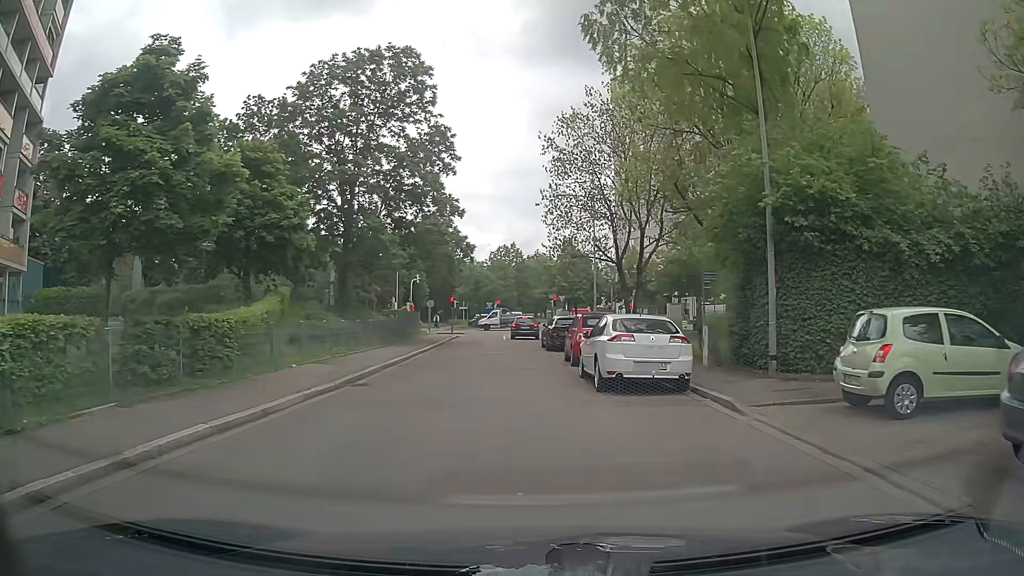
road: residential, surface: asphalt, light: Day
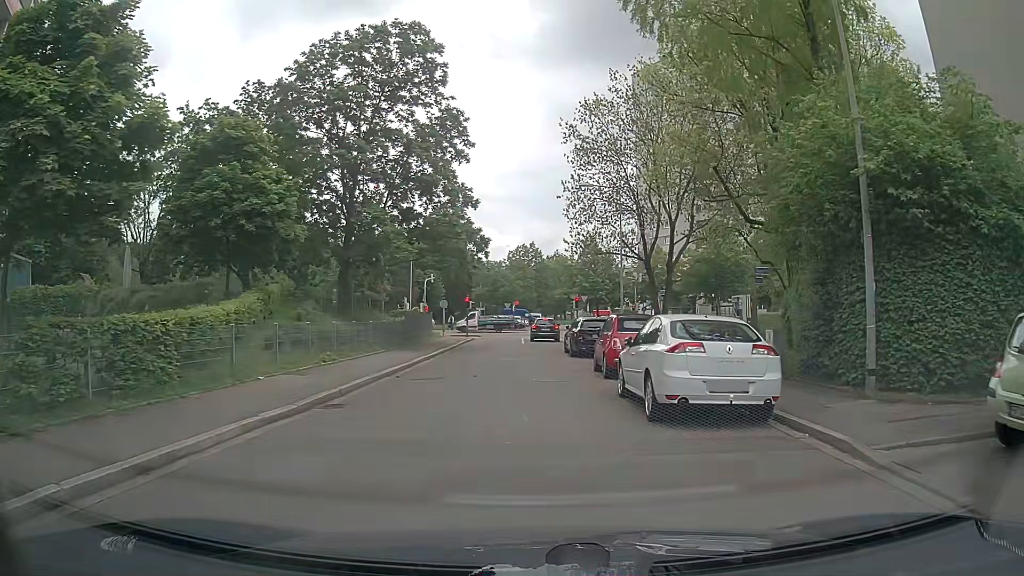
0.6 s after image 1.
(0.0, +3.5) m; -2°
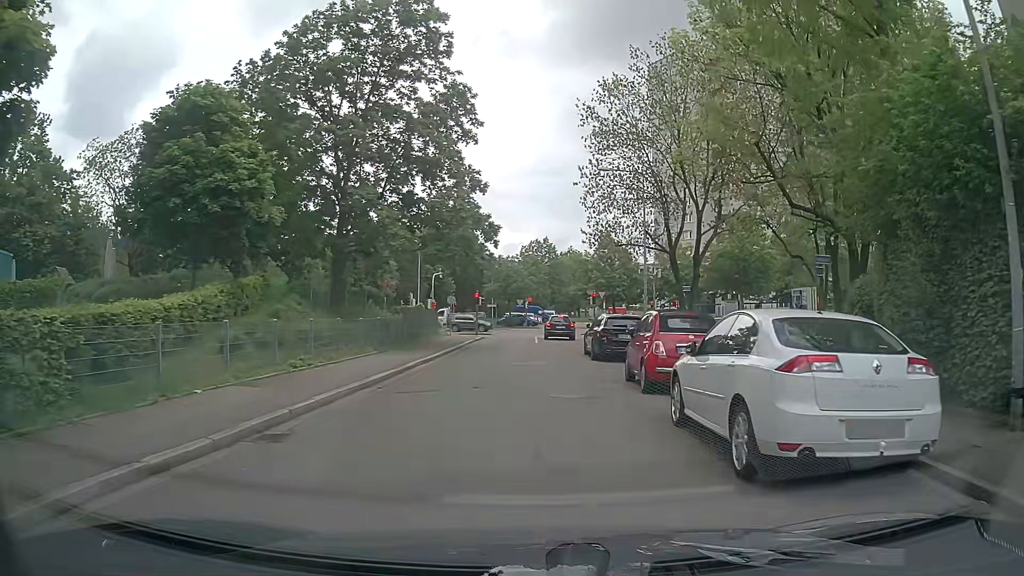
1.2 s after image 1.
(0.0, +3.5) m; 0°
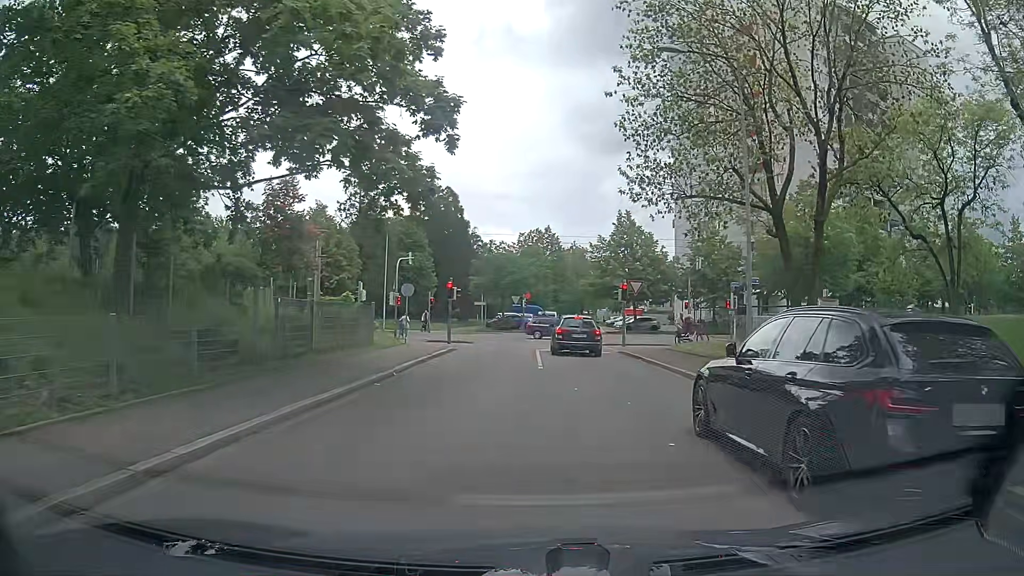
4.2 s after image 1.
(-0.3, +16.6) m; -2°
